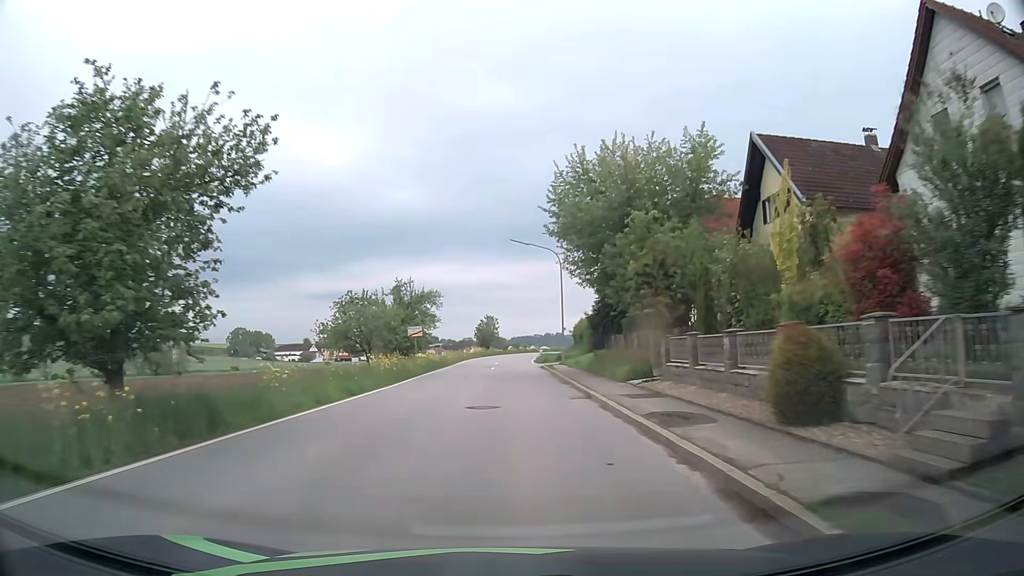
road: secondary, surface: asphalt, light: Day
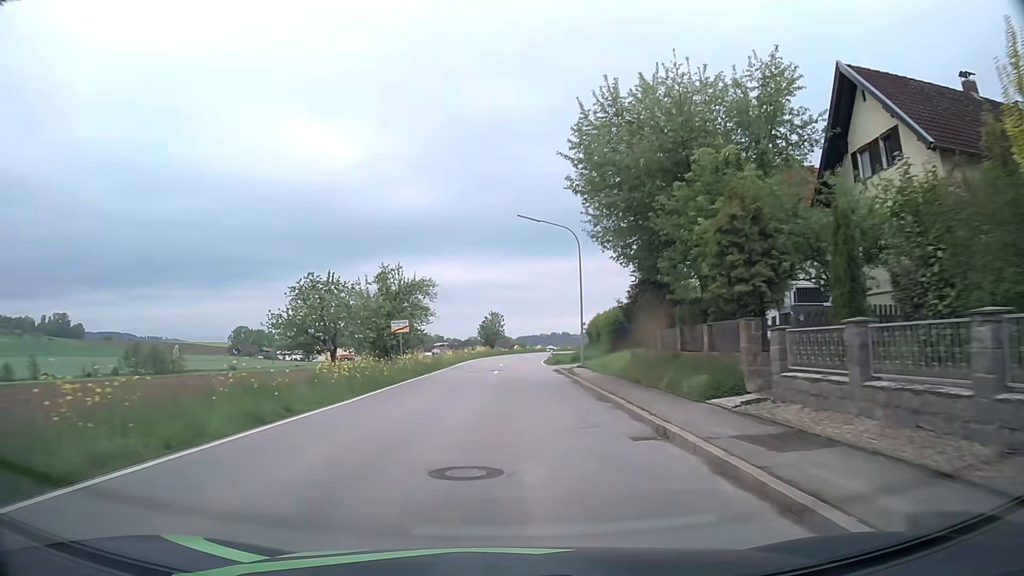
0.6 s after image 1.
(0.0, +8.1) m; -1°
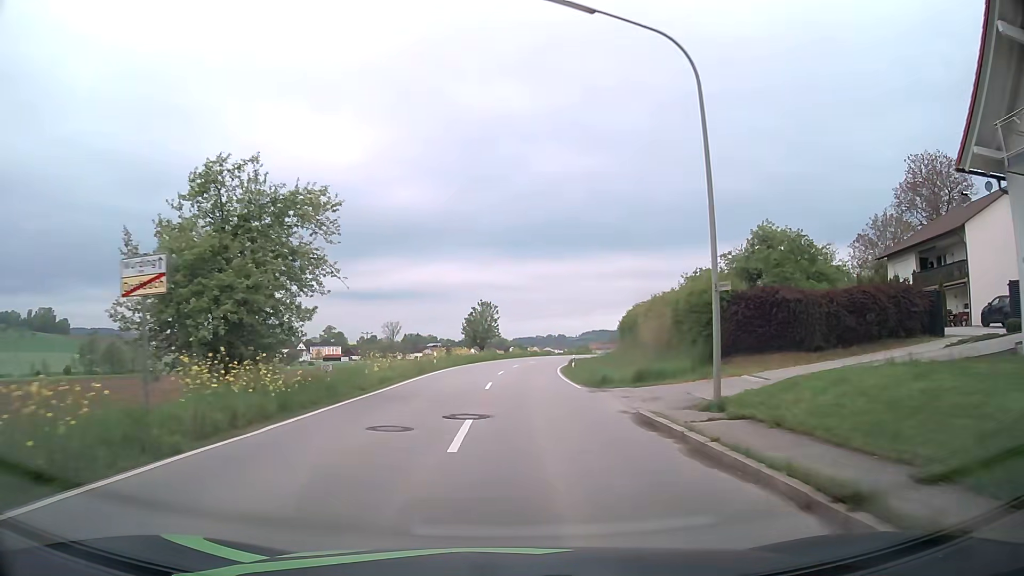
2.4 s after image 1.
(+0.2, +24.5) m; +1°
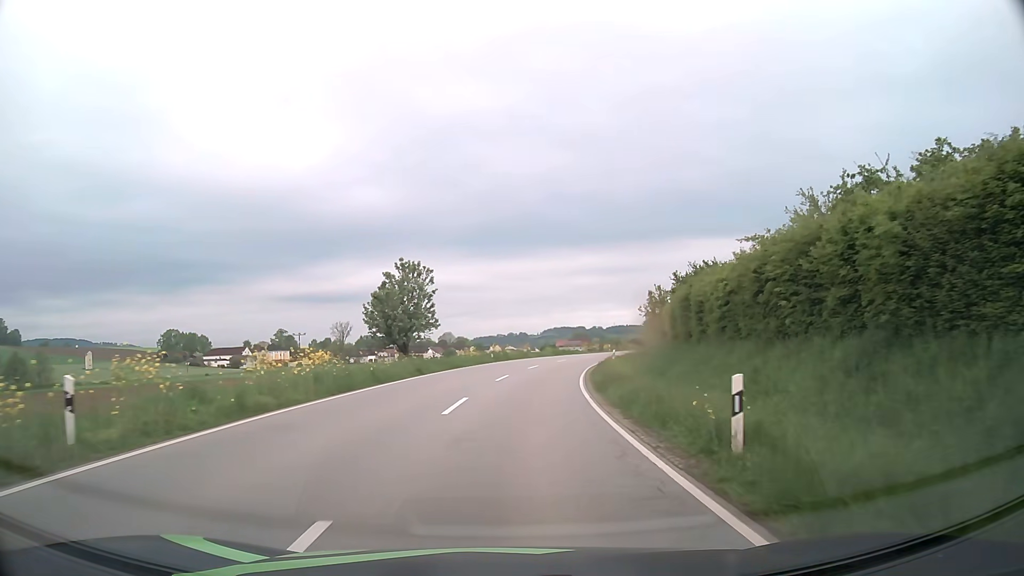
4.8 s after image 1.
(+0.7, +32.7) m; +3°
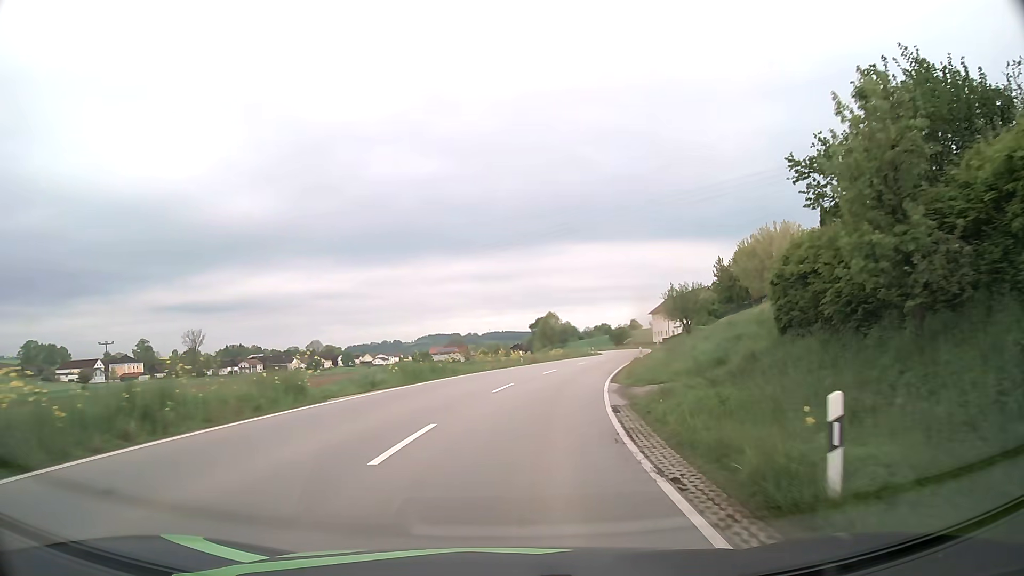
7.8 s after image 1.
(+3.2, +40.8) m; +10°
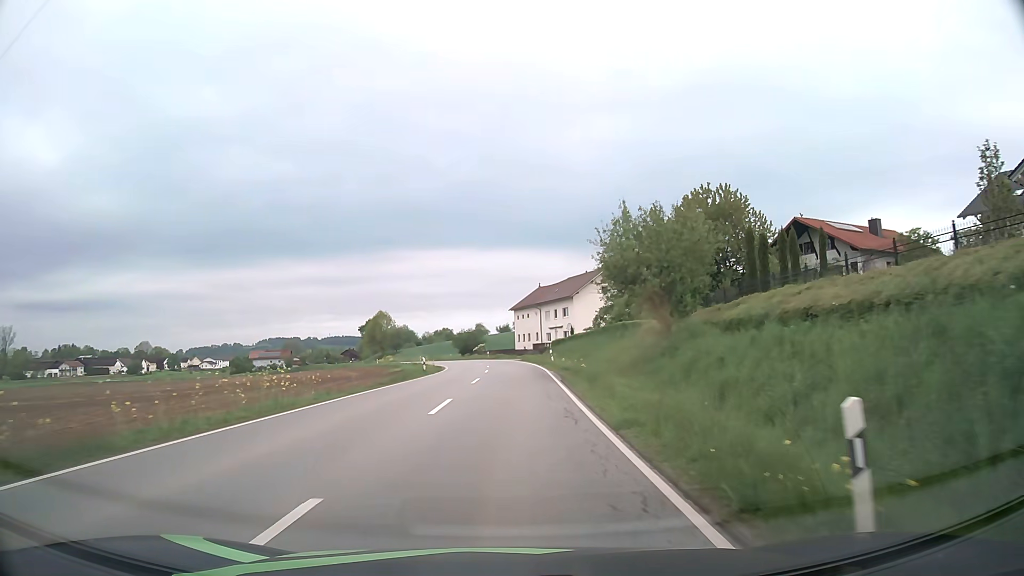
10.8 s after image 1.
(+5.4, +40.9) m; +14°
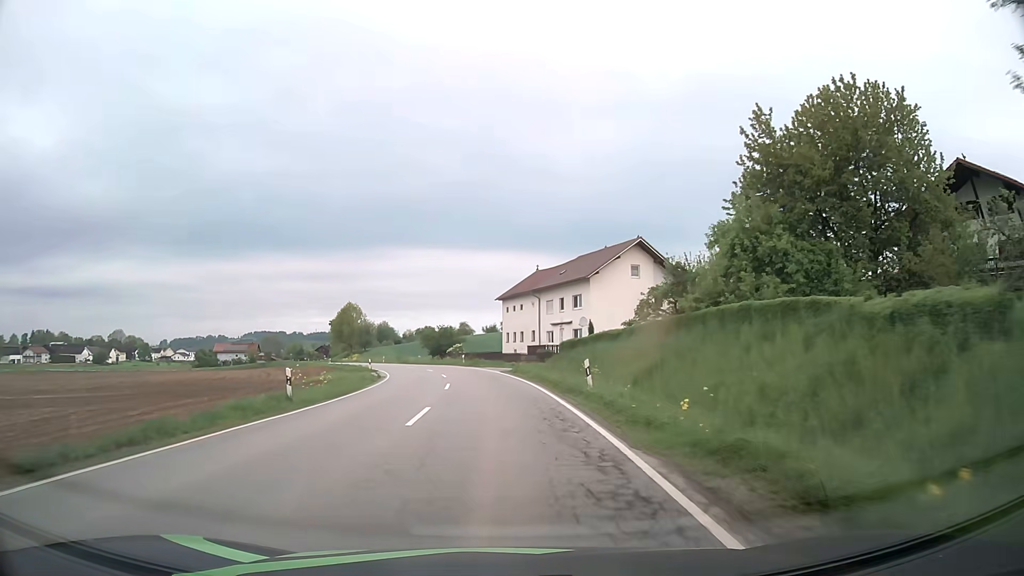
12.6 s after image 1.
(+0.3, +25.6) m; +1°
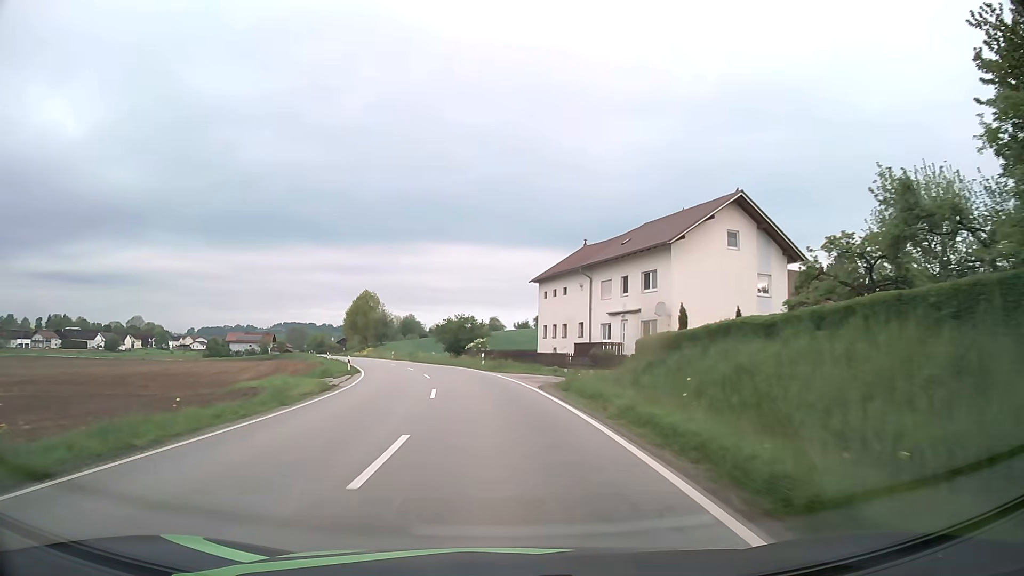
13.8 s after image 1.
(-0.3, +17.7) m; -2°
(0, +10) (-1, +20) (-2, +30) (-4, +40) (-6, +49) (-9, +59) (-12, +69) (-15, +78) (-18, +88) (-21, +97) m
